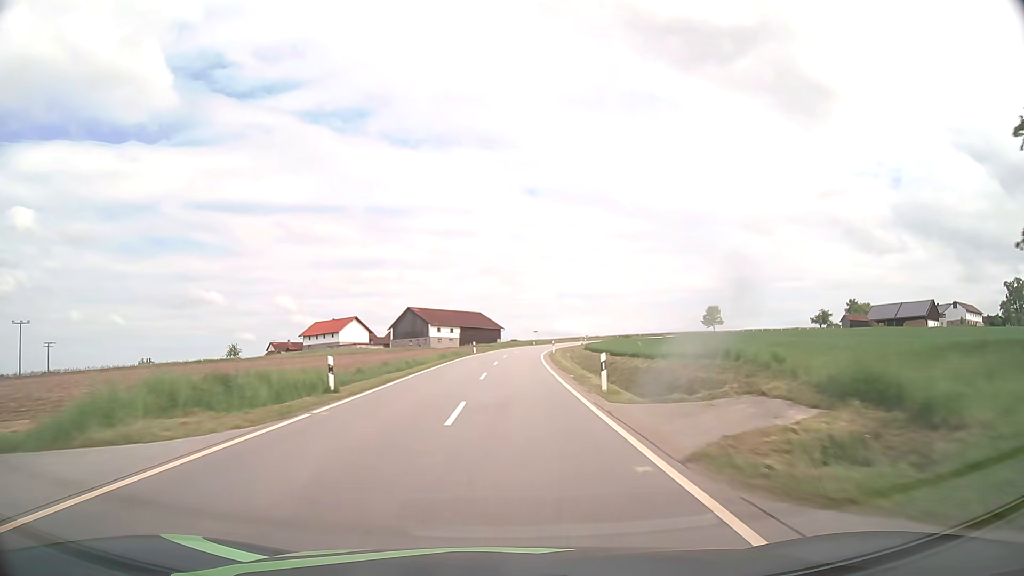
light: Day
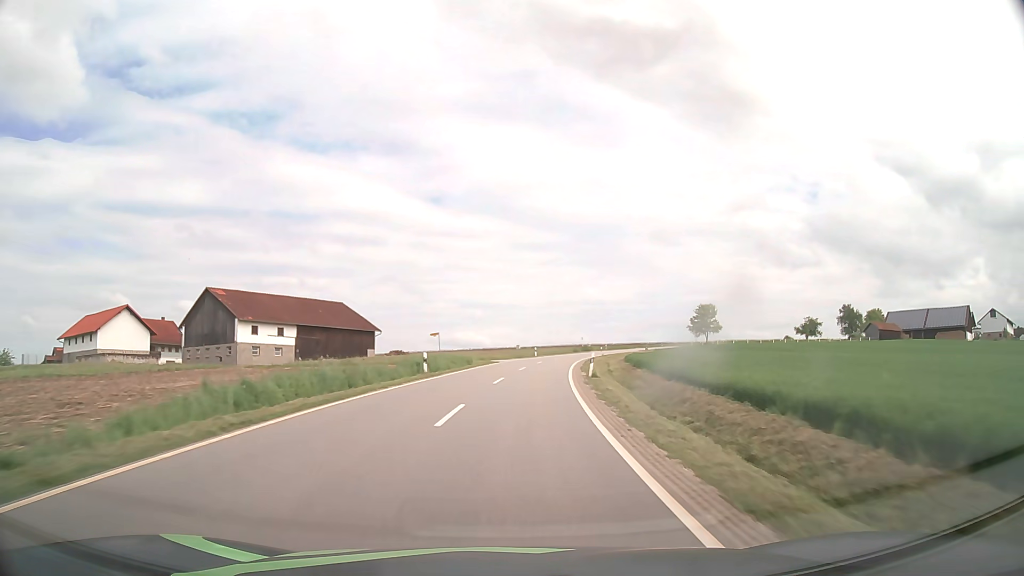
(+3.2, +72.6) m; +8°
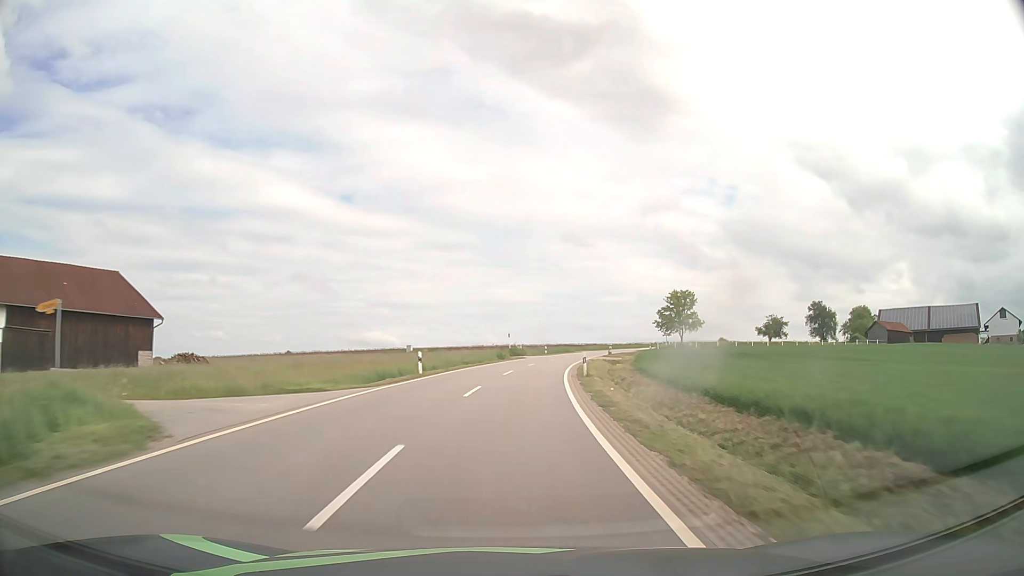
(+2.9, +42.4) m; +8°
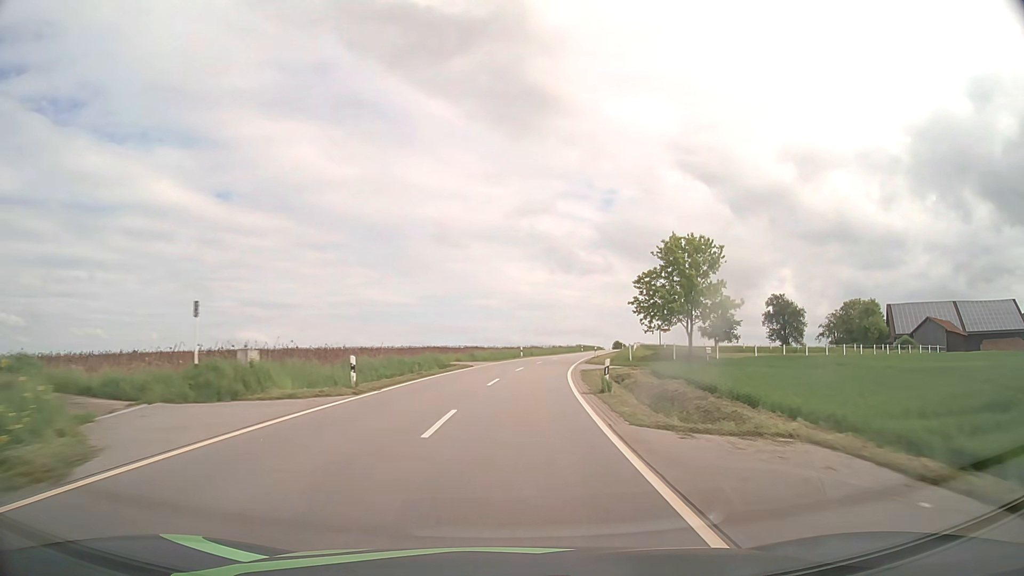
(+5.1, +55.7) m; +11°
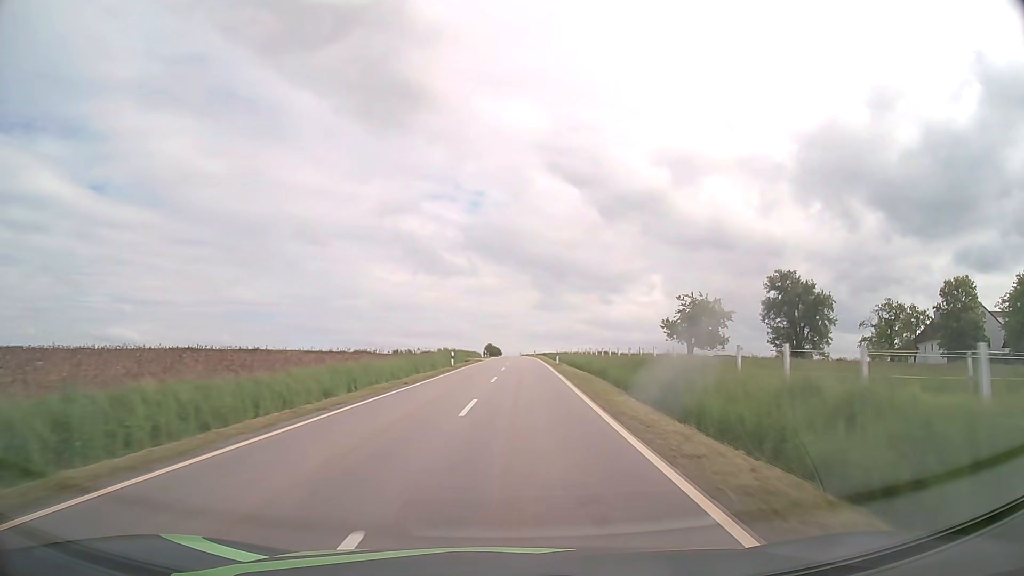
(+7.4, +69.0) m; +11°
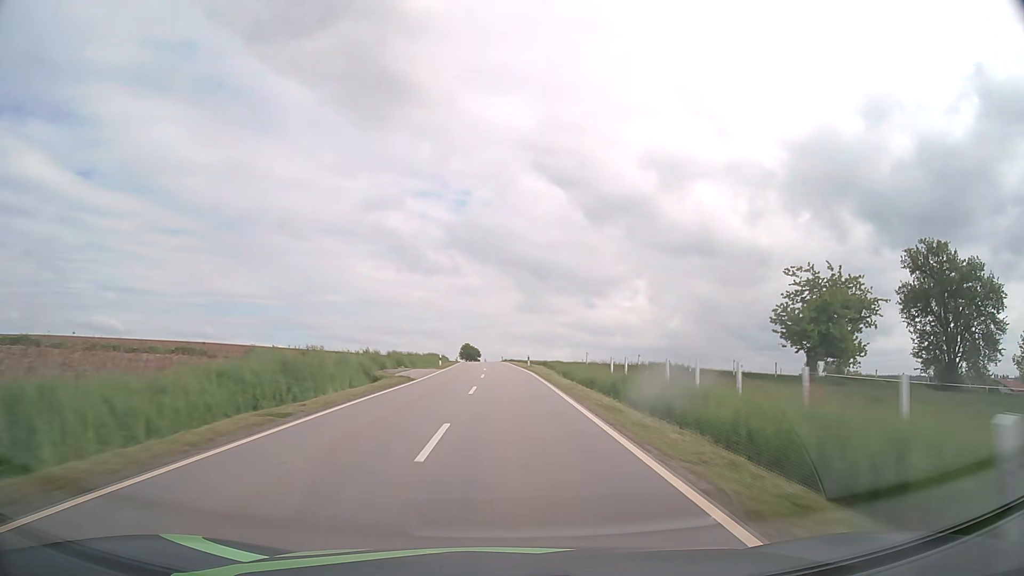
(+1.1, +41.6) m; +2°
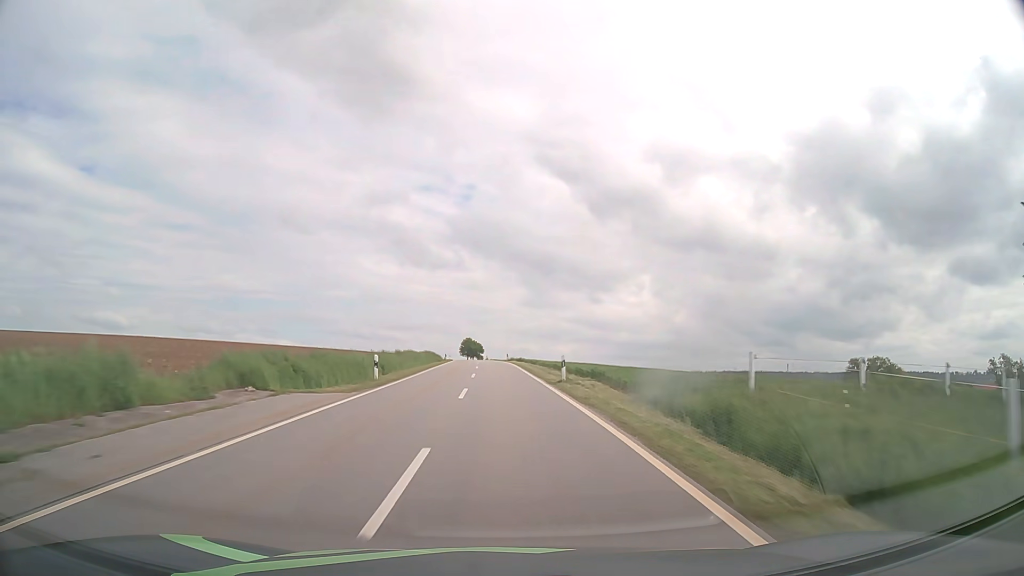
(-0.1, +27.6) m; 0°
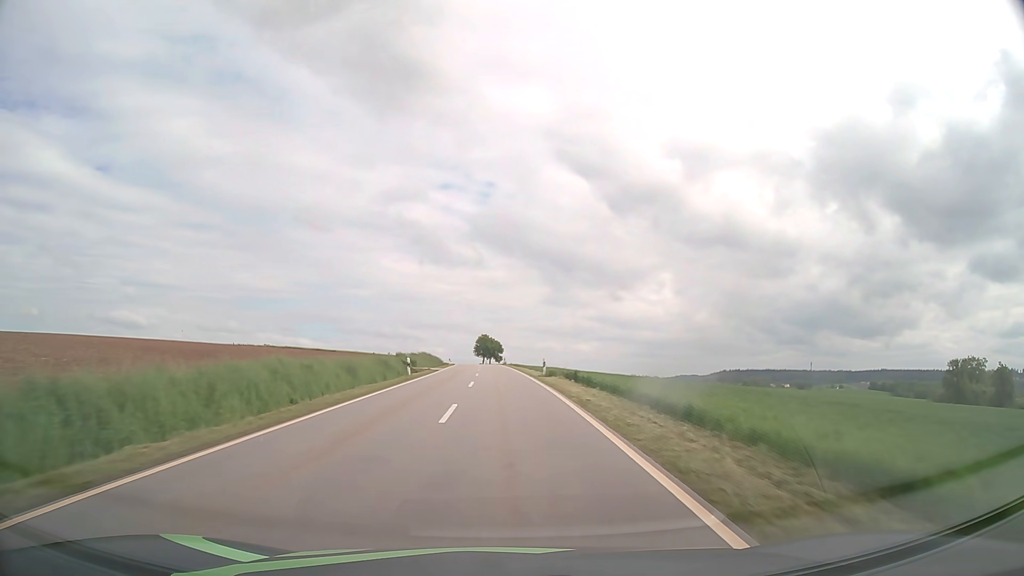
(-0.6, +41.5) m; -2°
(0, +10) (0, +20) (0, +30) (-1, +40) (-1, +50) (-1, +60) (-2, +70) (-2, +80) (-3, +90) (-3, +100) m
